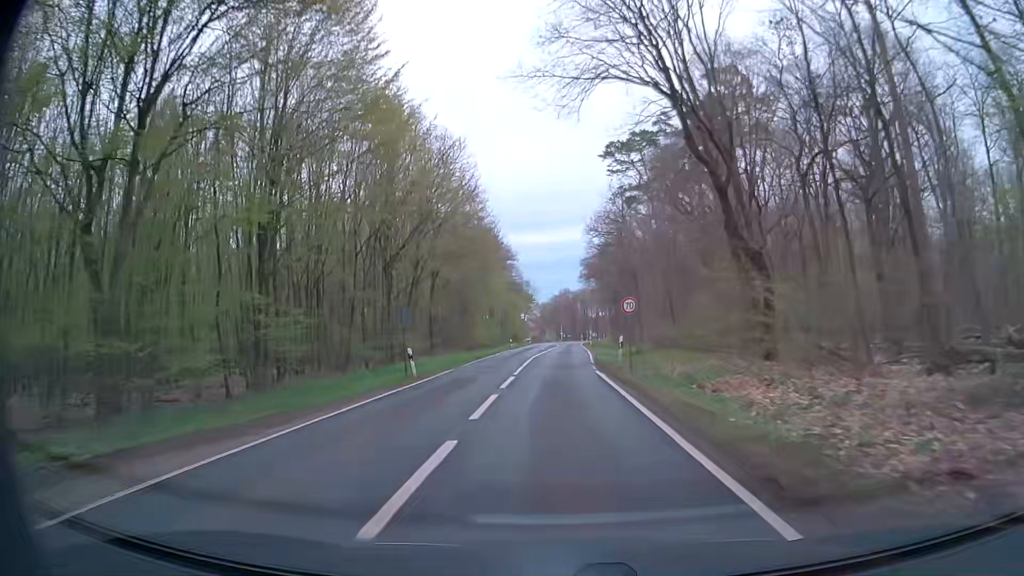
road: secondary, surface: asphalt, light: Day
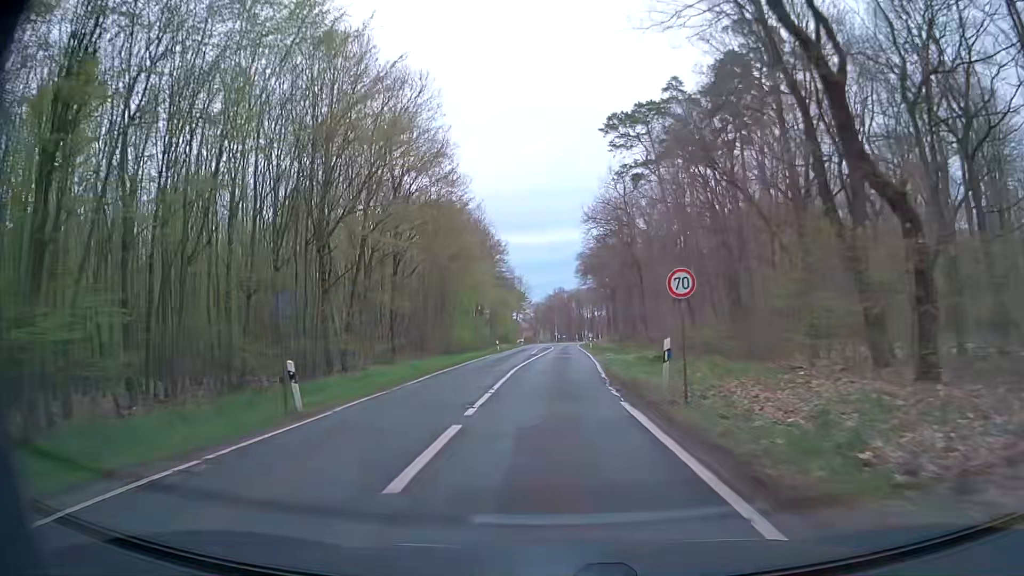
(+0.1, +10.9) m; +1°
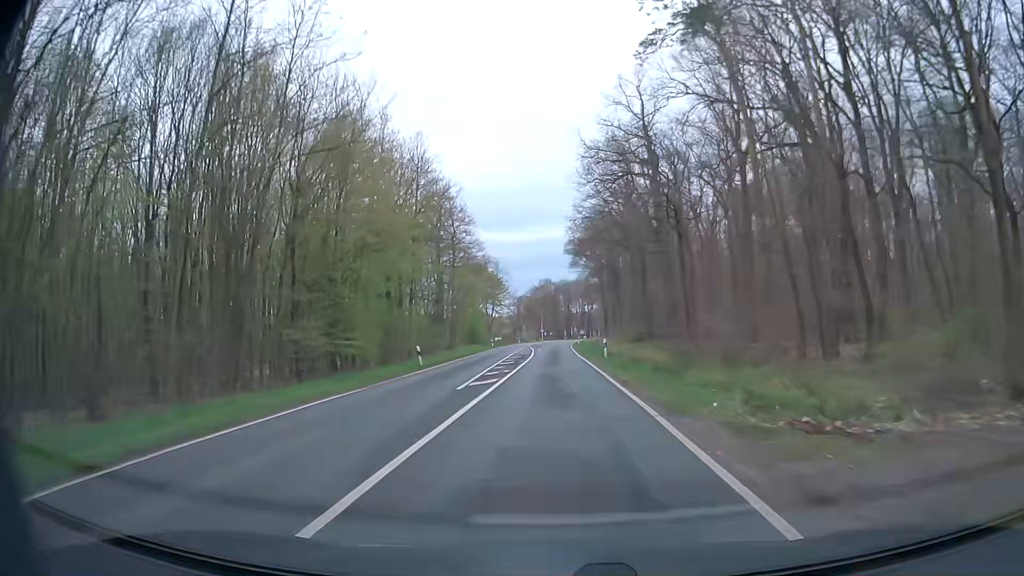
(+0.4, +32.3) m; +1°
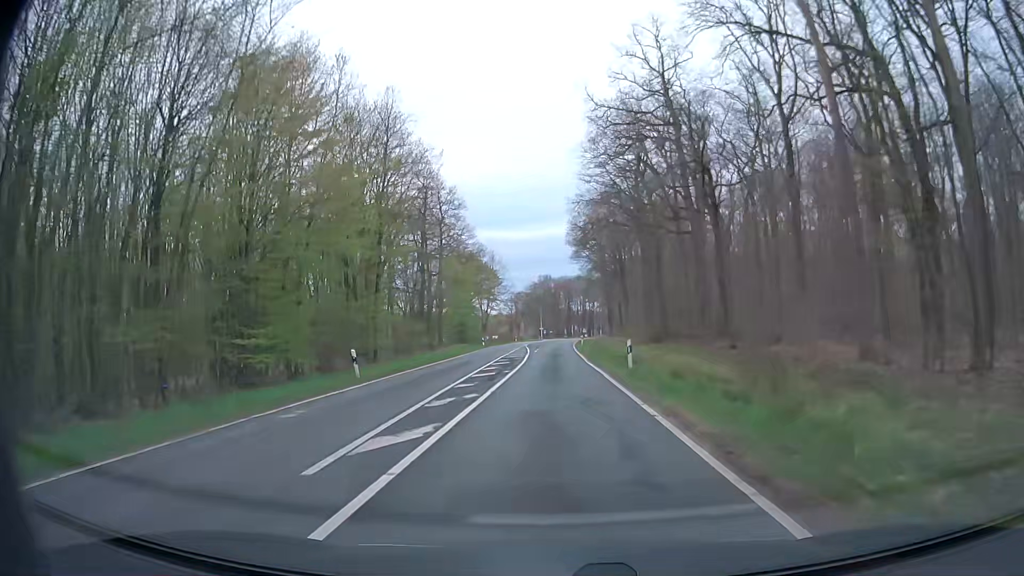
(0.0, +10.6) m; 0°
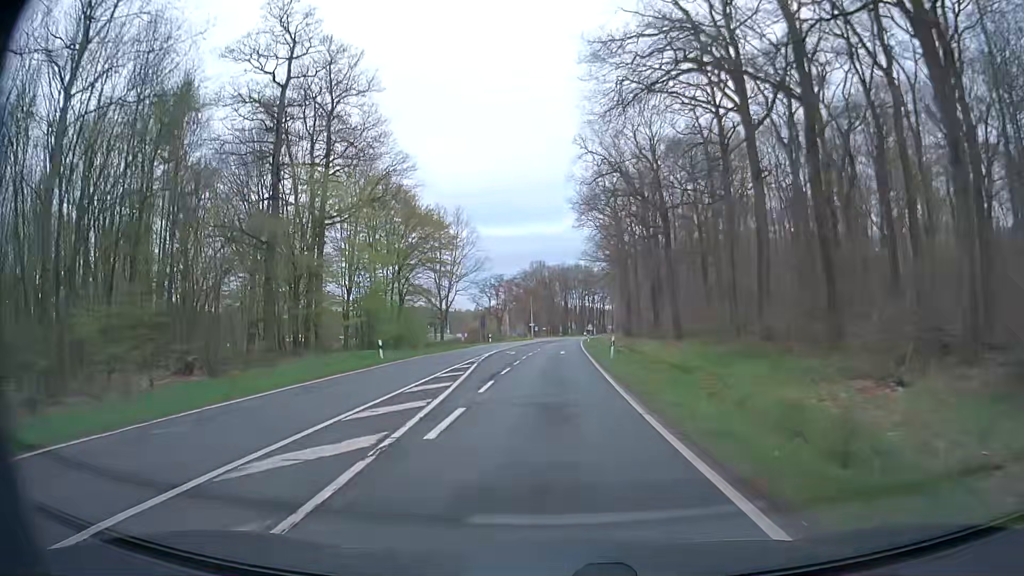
(+0.1, +41.9) m; 0°
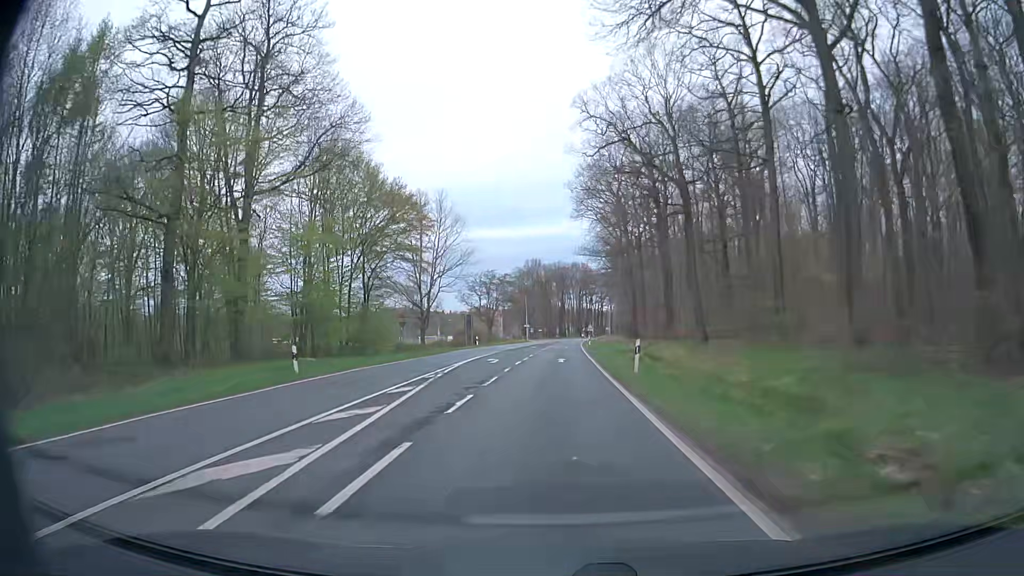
(+0.1, +10.4) m; +1°
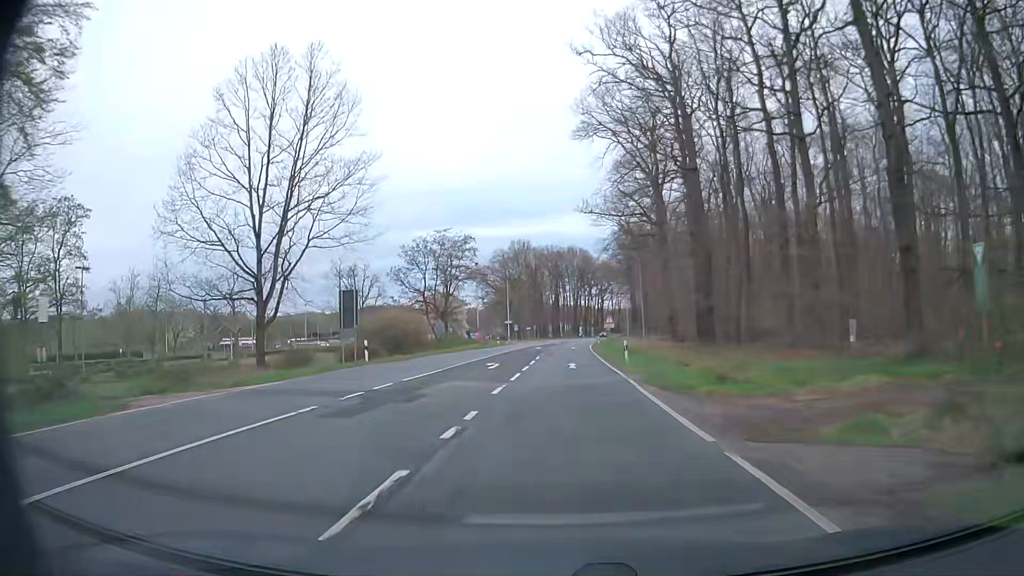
(0.0, +41.3) m; +1°
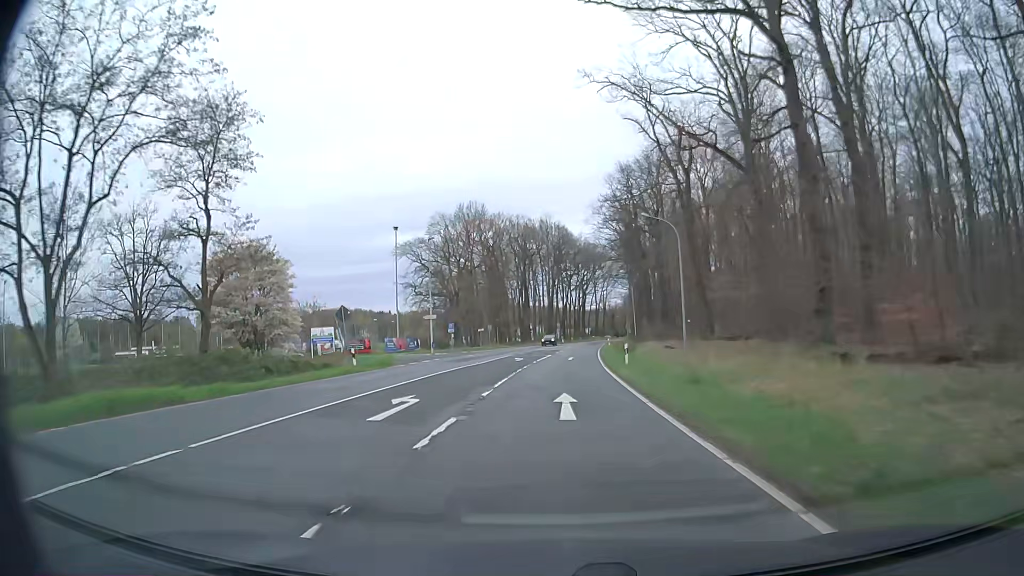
(+0.6, +51.8) m; +2°
(0, +10) (0, +20) (0, +30) (+1, +40) (+1, +50) (+2, +60) (+3, +70) (+3, +80) (+4, +90) (+5, +100) m
